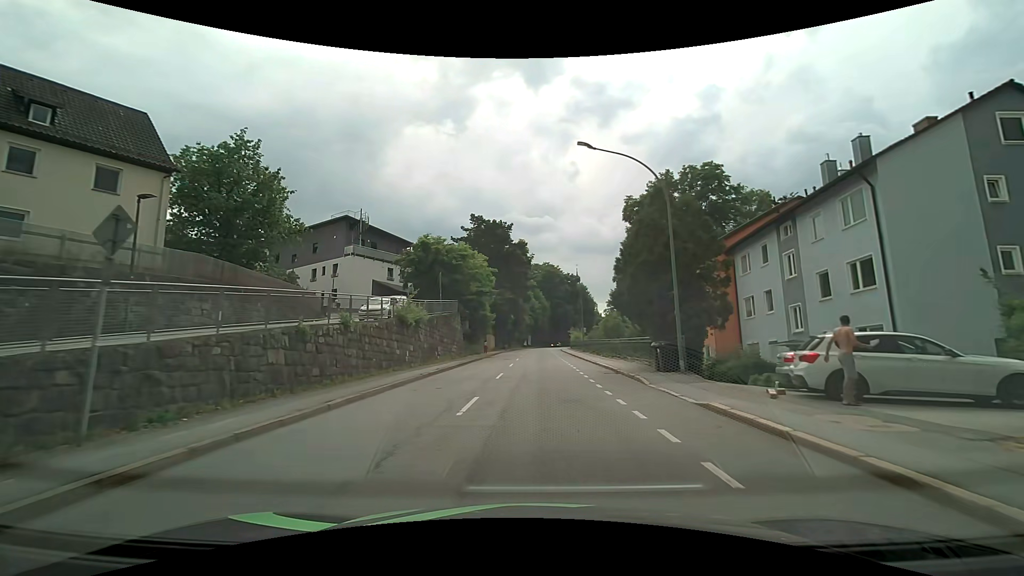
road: tertiary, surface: asphalt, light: Day
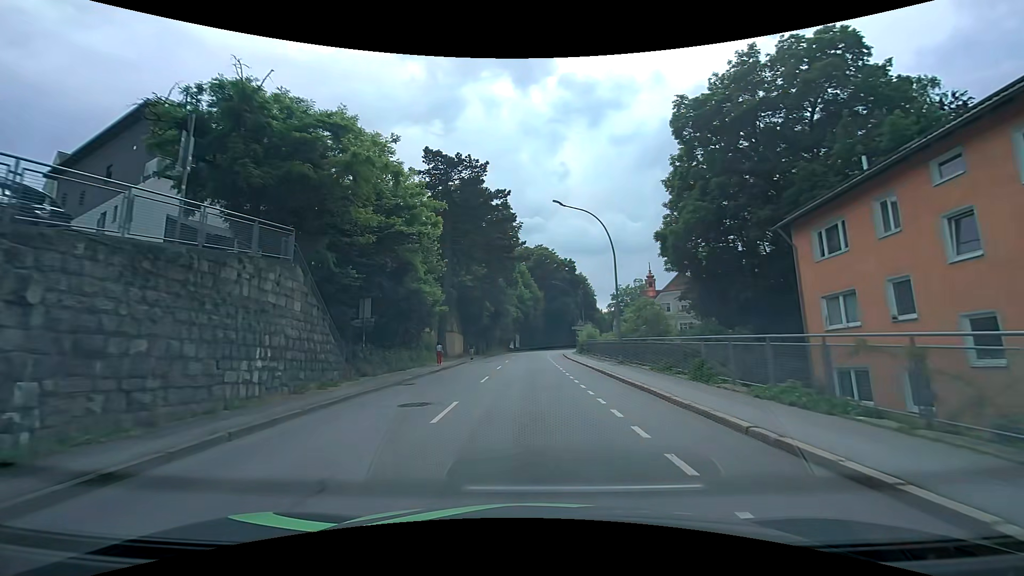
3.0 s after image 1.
(+0.6, +27.6) m; +1°
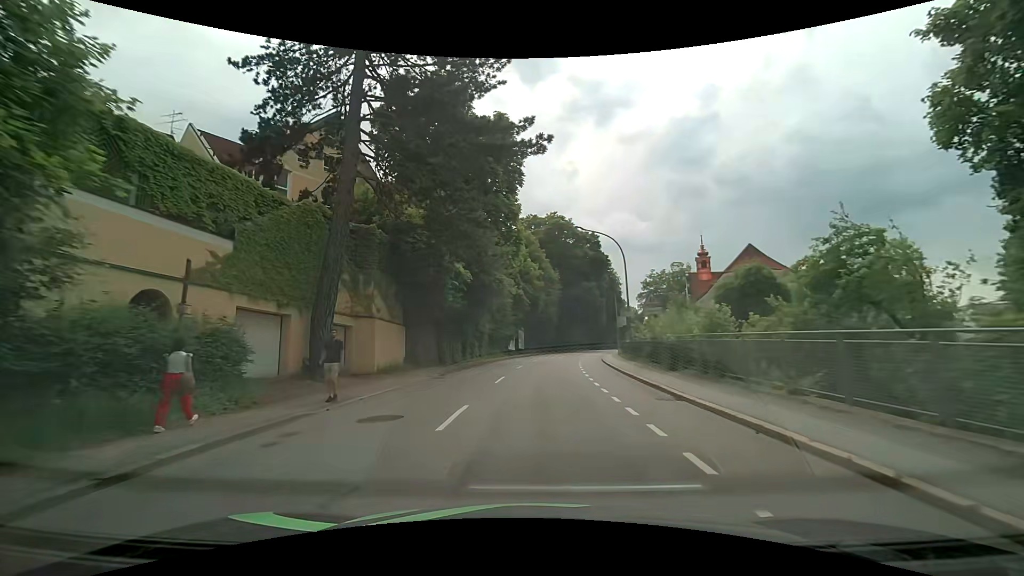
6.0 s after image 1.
(-0.3, +28.1) m; -1°
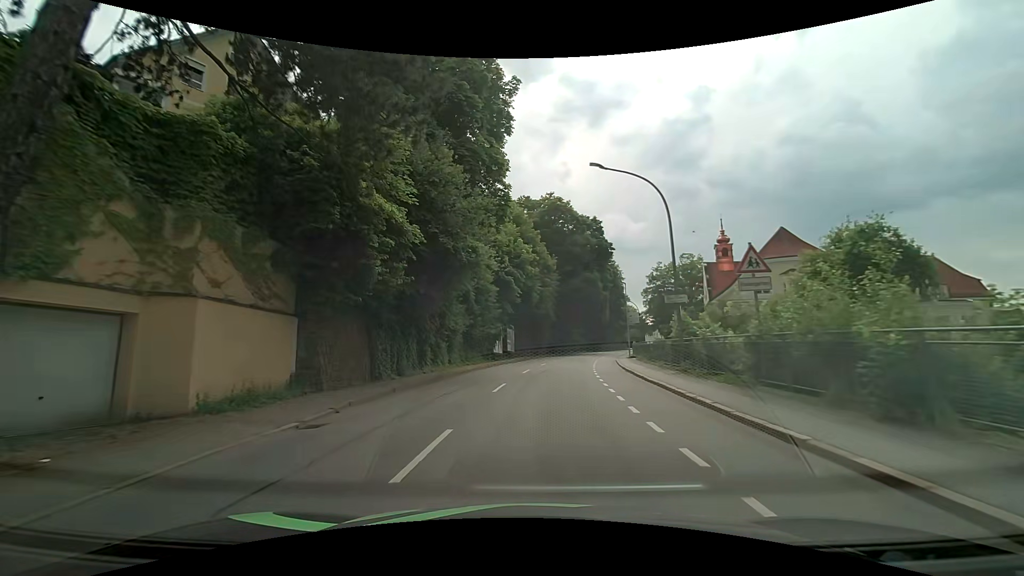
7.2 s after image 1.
(0.0, +11.8) m; +1°
(0, +10) (0, +20) (+1, +30) (+3, +40) (+5, +50) (+7, +59) (+9, +69) (+12, +79) (+15, +88) (+18, +98) m
